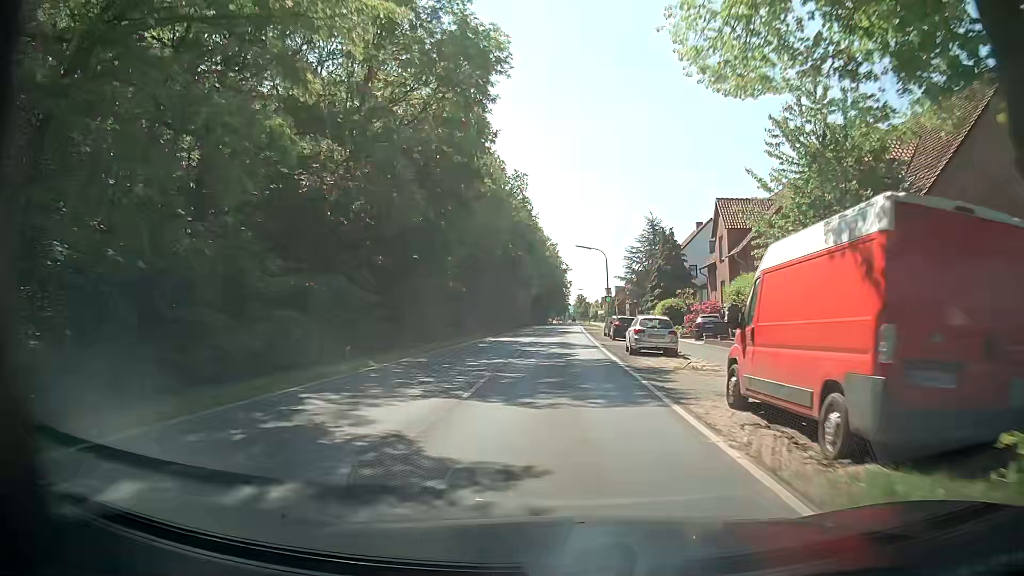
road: secondary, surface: asphalt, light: Day
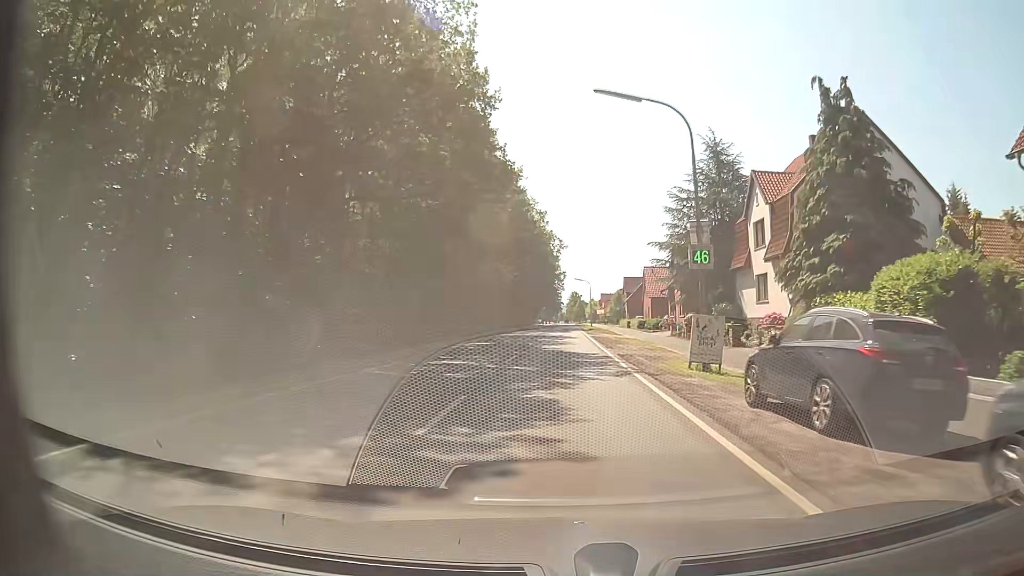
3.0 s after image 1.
(+0.2, +39.6) m; +1°
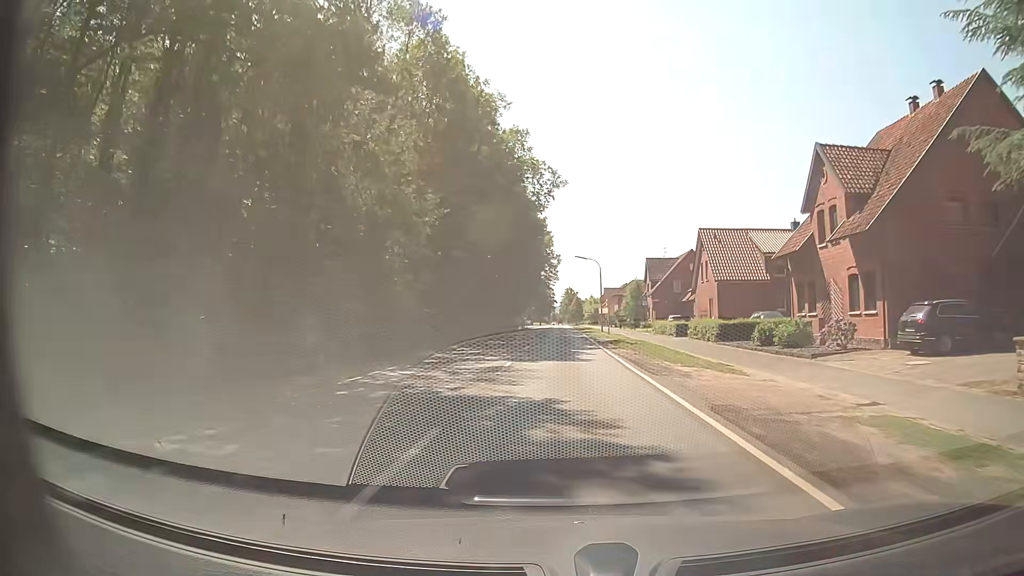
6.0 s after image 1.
(+0.1, +39.5) m; +1°
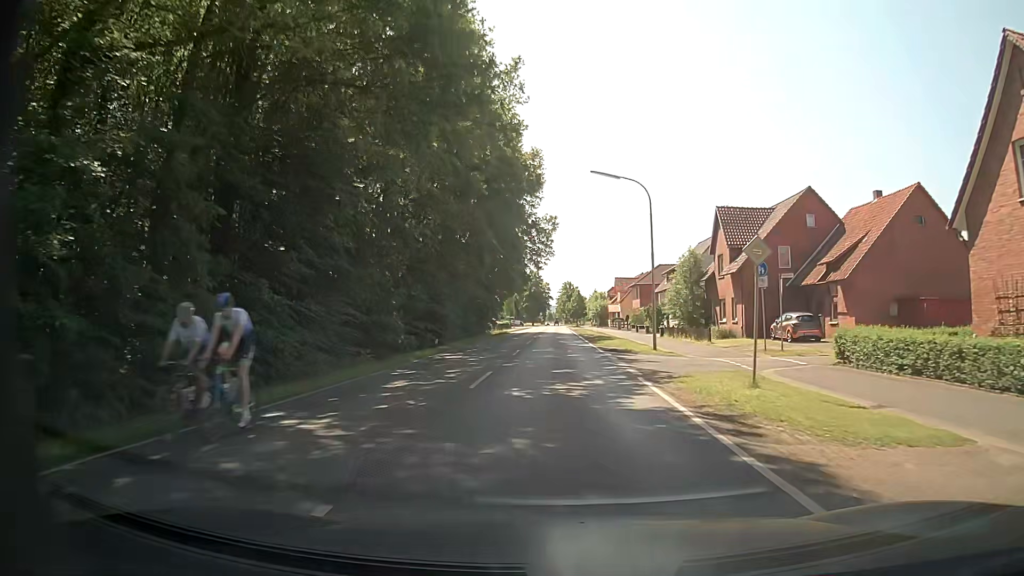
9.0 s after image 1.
(+0.1, +39.6) m; 0°
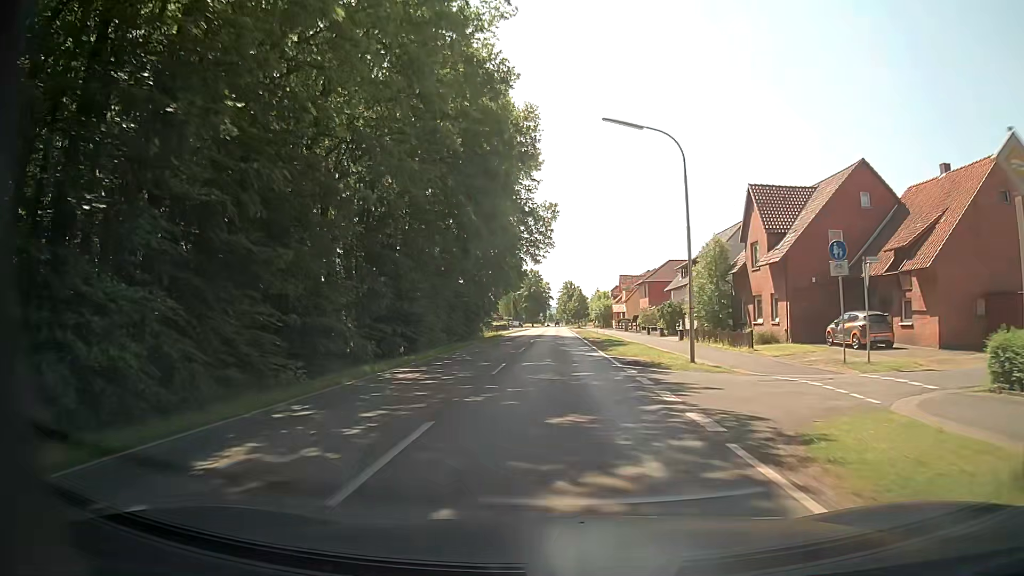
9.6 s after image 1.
(0.0, +7.9) m; 0°
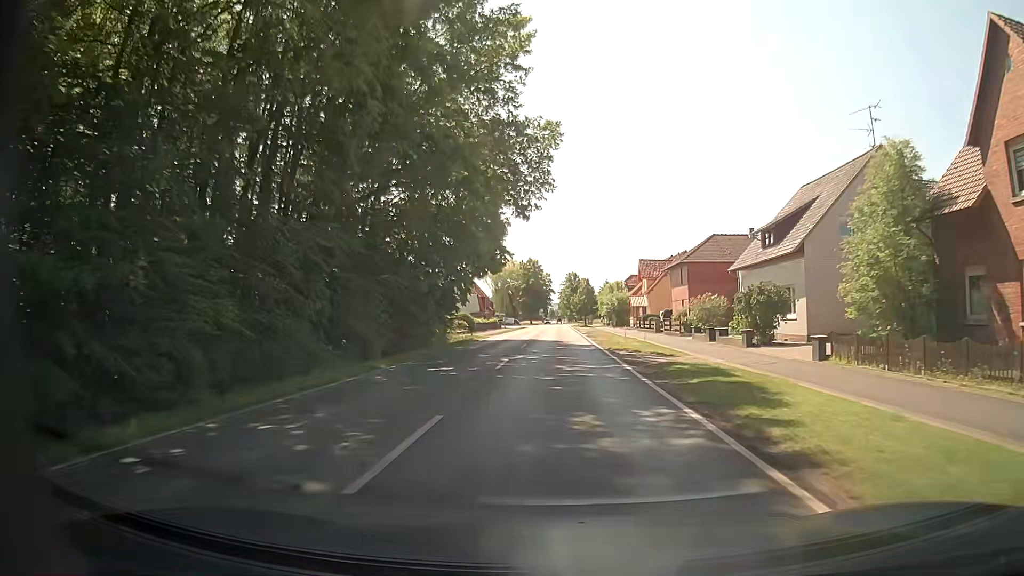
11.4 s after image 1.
(-0.2, +23.8) m; 0°
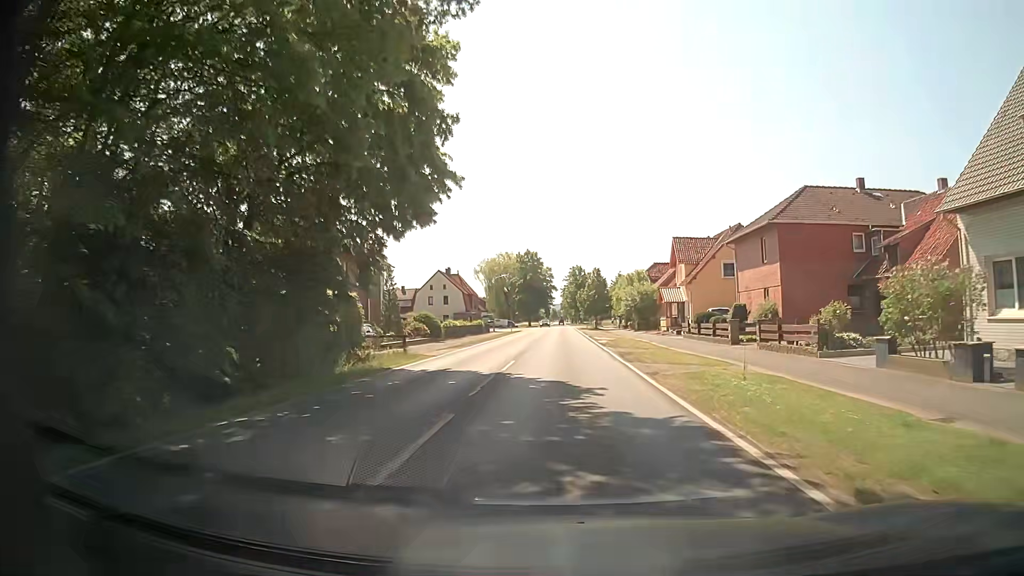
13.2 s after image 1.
(-0.1, +23.9) m; 0°
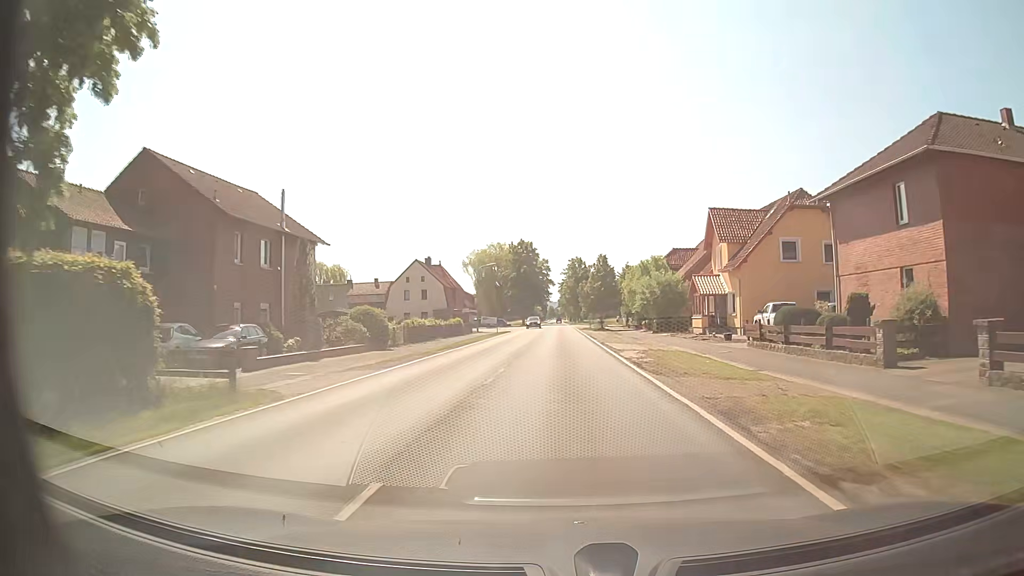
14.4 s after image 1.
(0.0, +15.9) m; +1°
(0, +10) (0, +20) (0, +30) (0, +40) (0, +50) (0, +60) (0, +70) (0, +80) (0, +90) (0, +100) m
